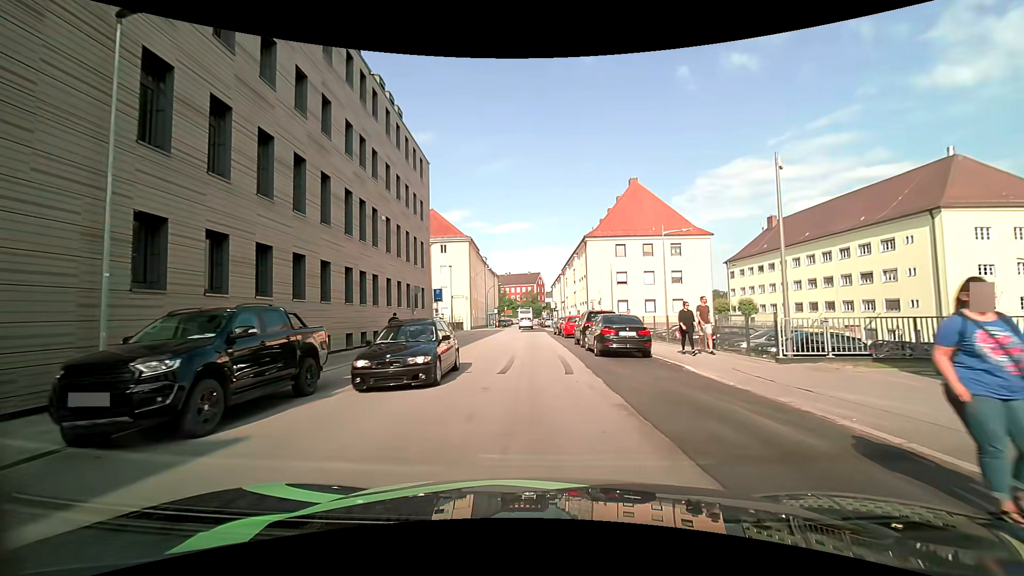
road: tertiary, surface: asphalt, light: Day
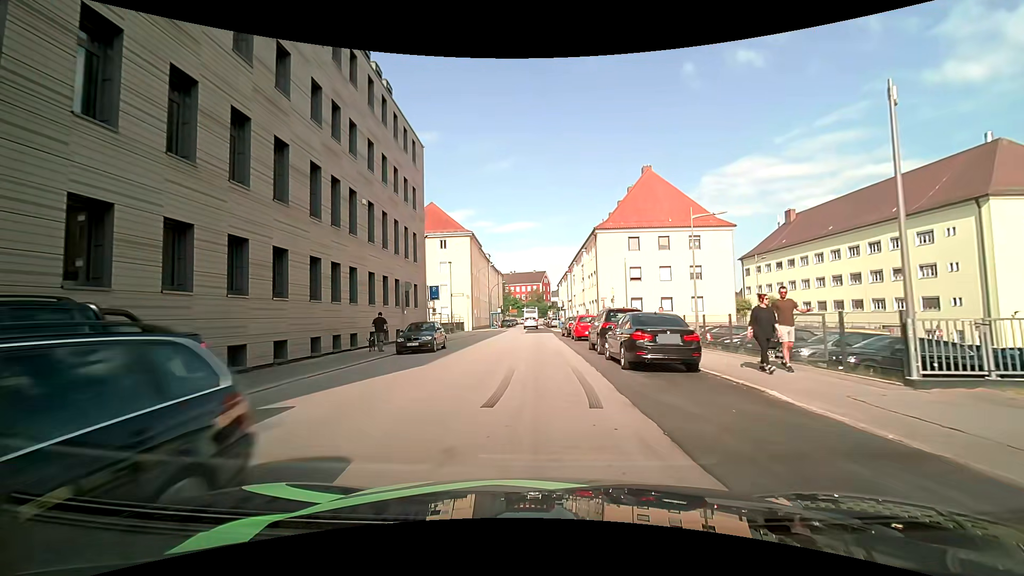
(0.0, +4.3) m; 0°
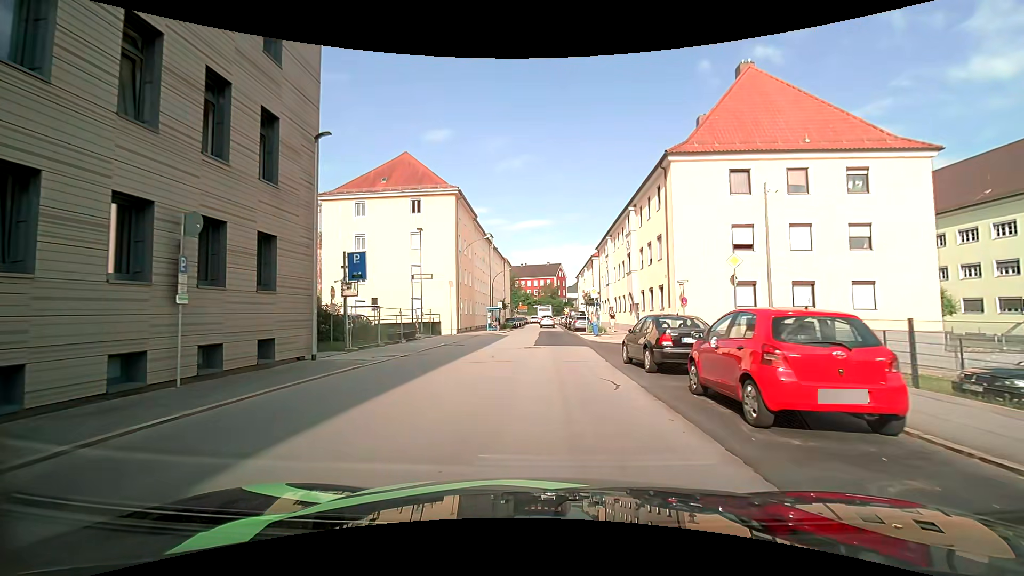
(-0.7, +22.3) m; -3°
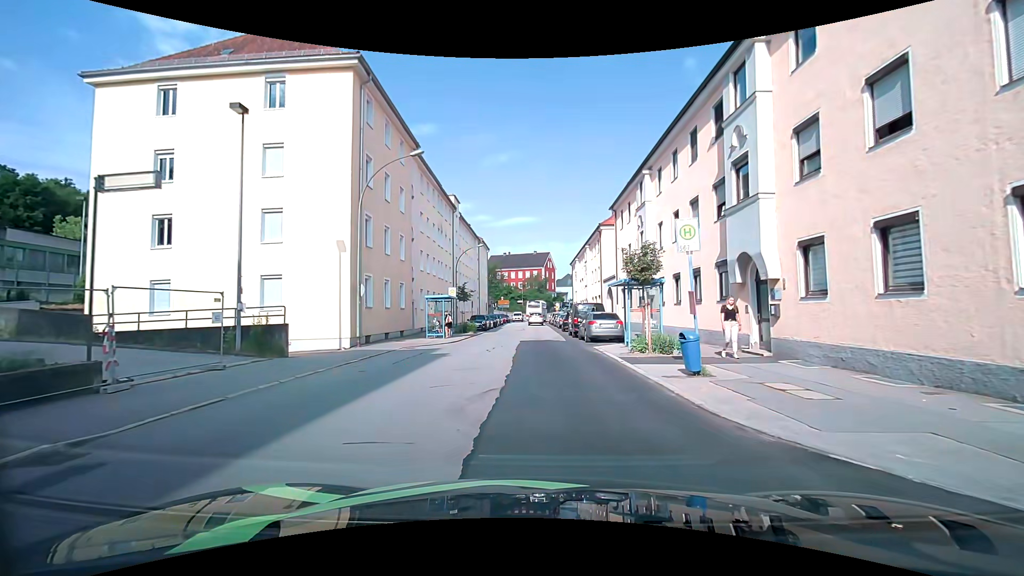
(+0.4, +22.8) m; +2°
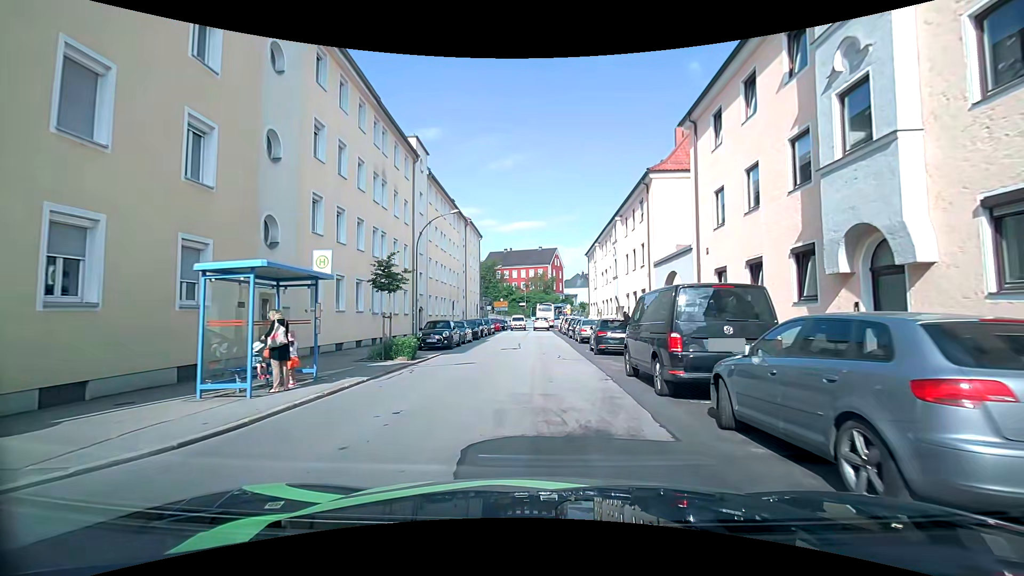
(0.0, +19.3) m; 0°
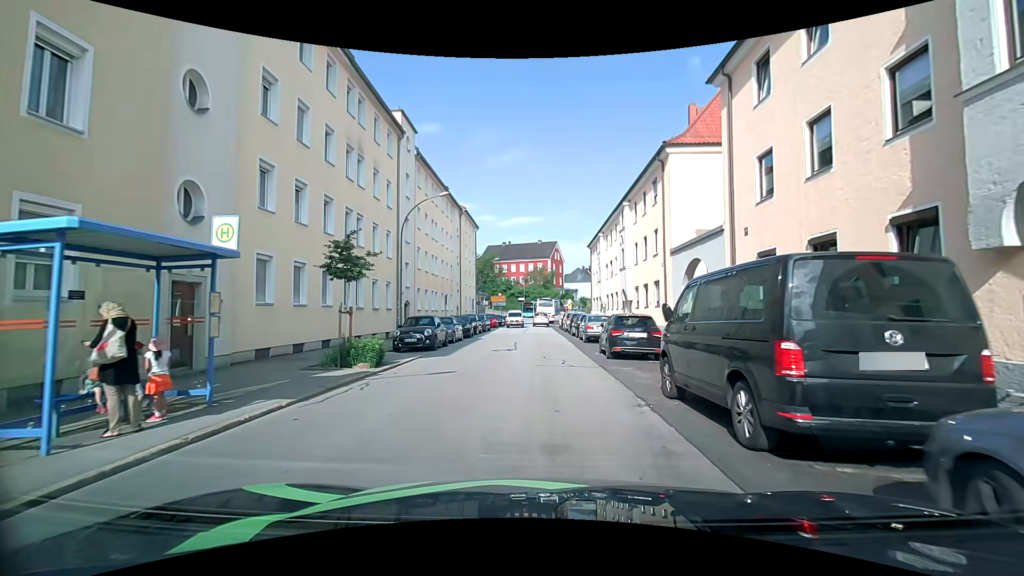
(0.0, +3.7) m; 0°
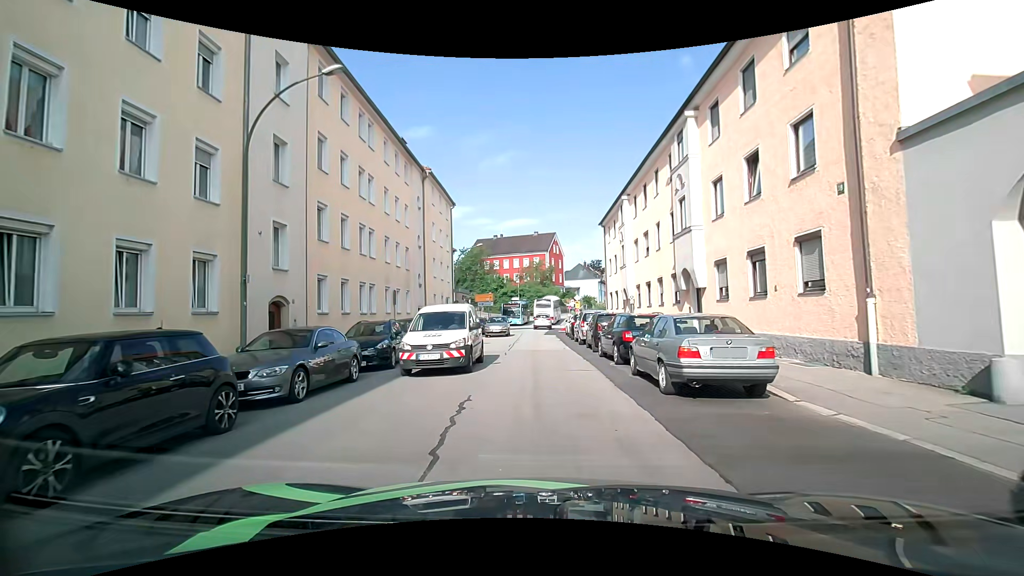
(0.0, +16.0) m; 0°
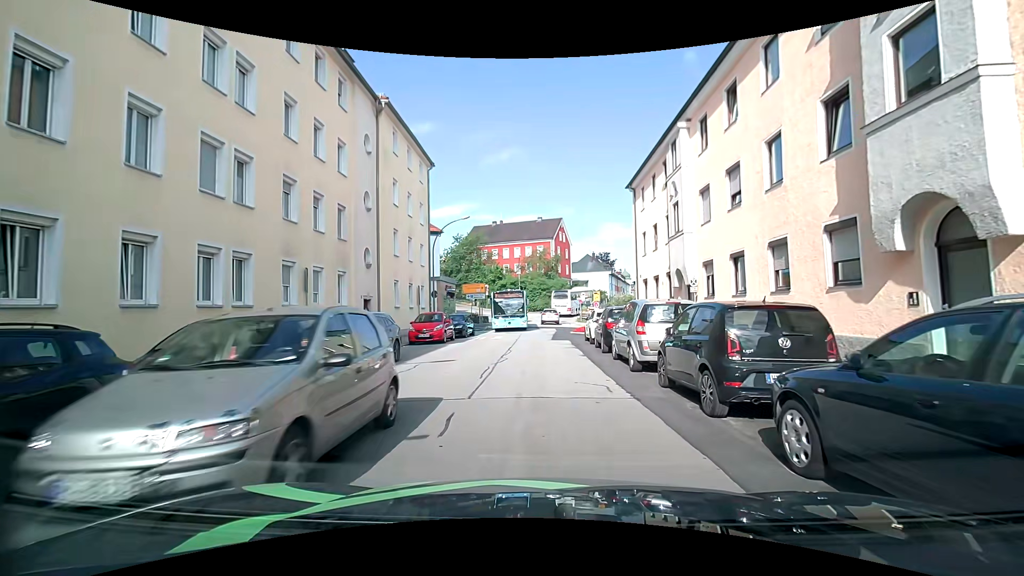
(-0.1, +12.4) m; 0°
